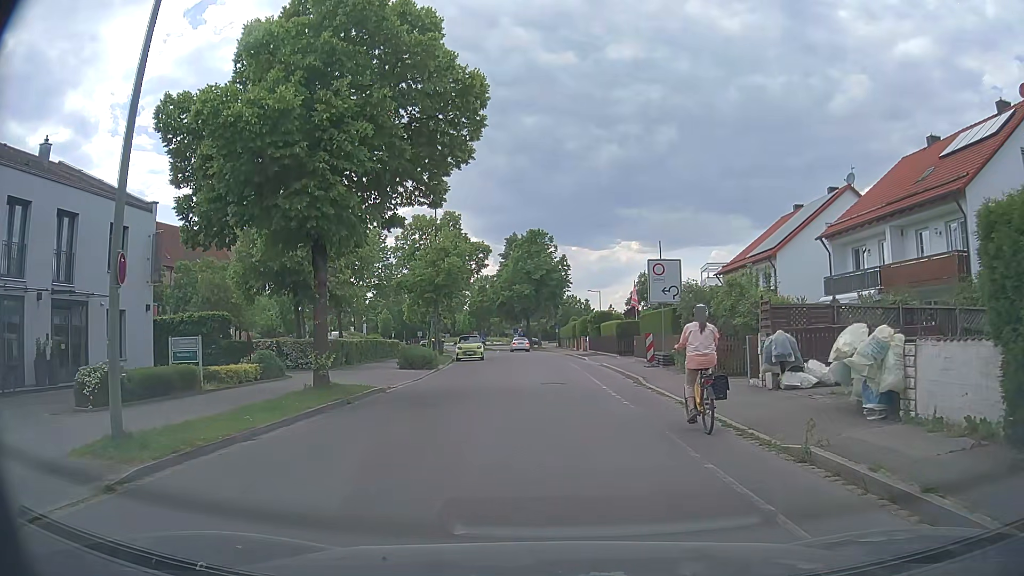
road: residential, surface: asphalt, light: Day
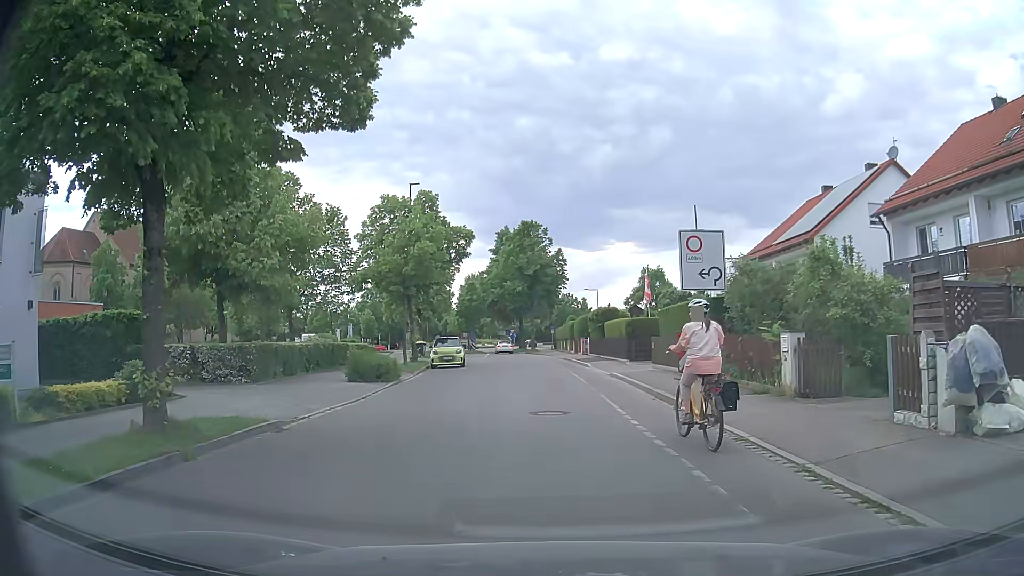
(0.0, +7.1) m; 0°
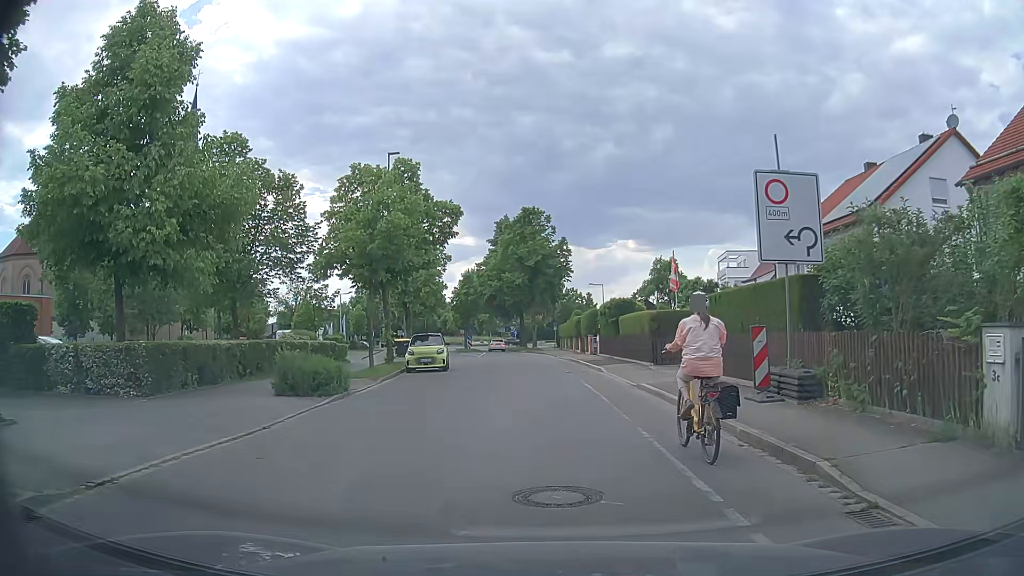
(0.0, +6.5) m; 0°
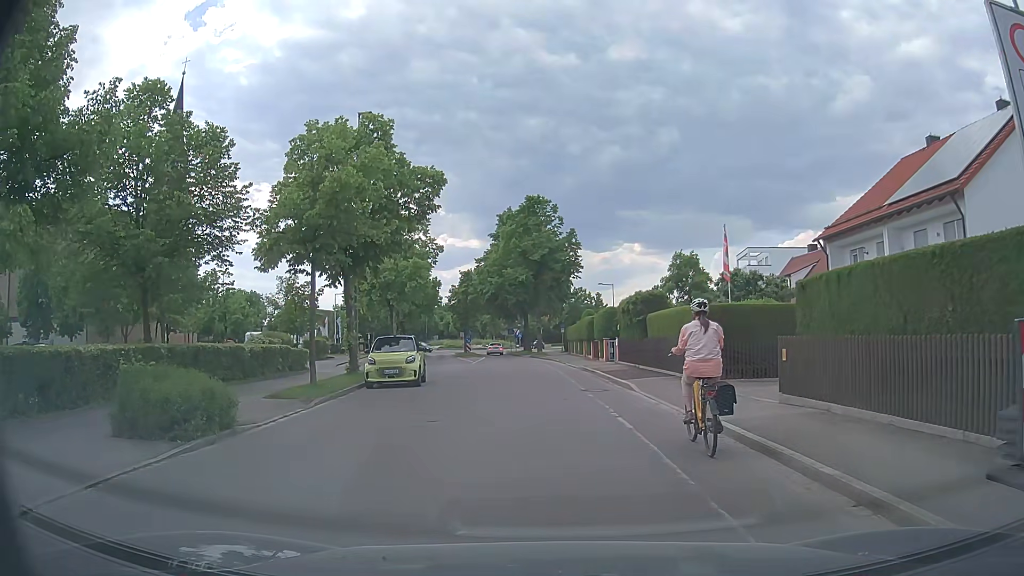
(0.0, +7.0) m; 0°
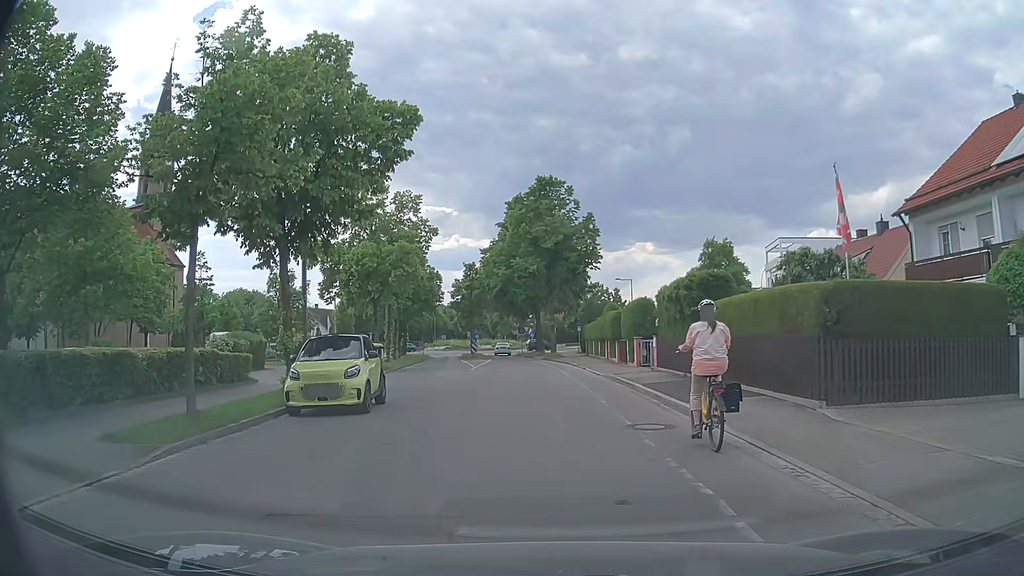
(-0.2, +7.4) m; -1°
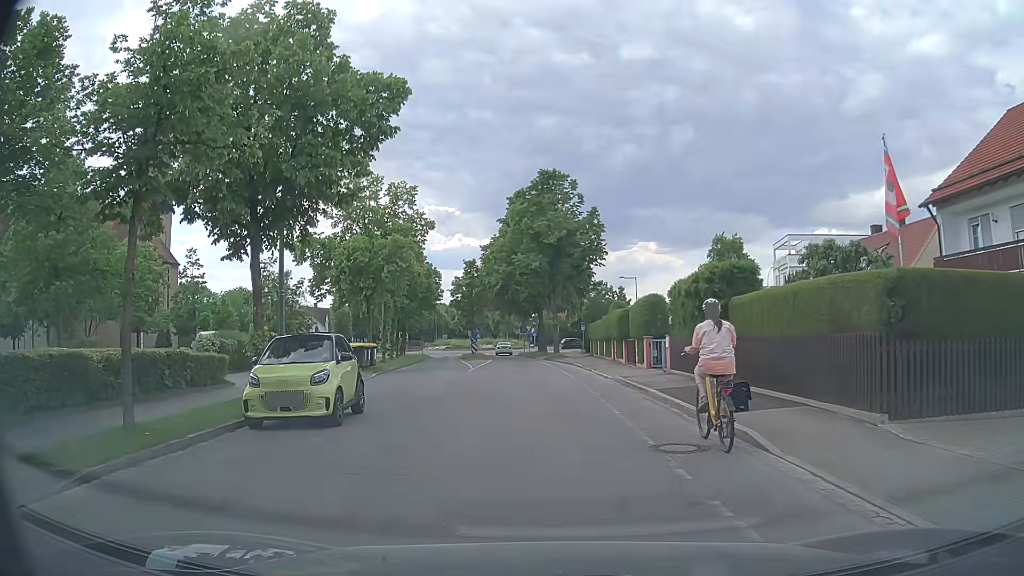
(0.0, +2.1) m; -1°
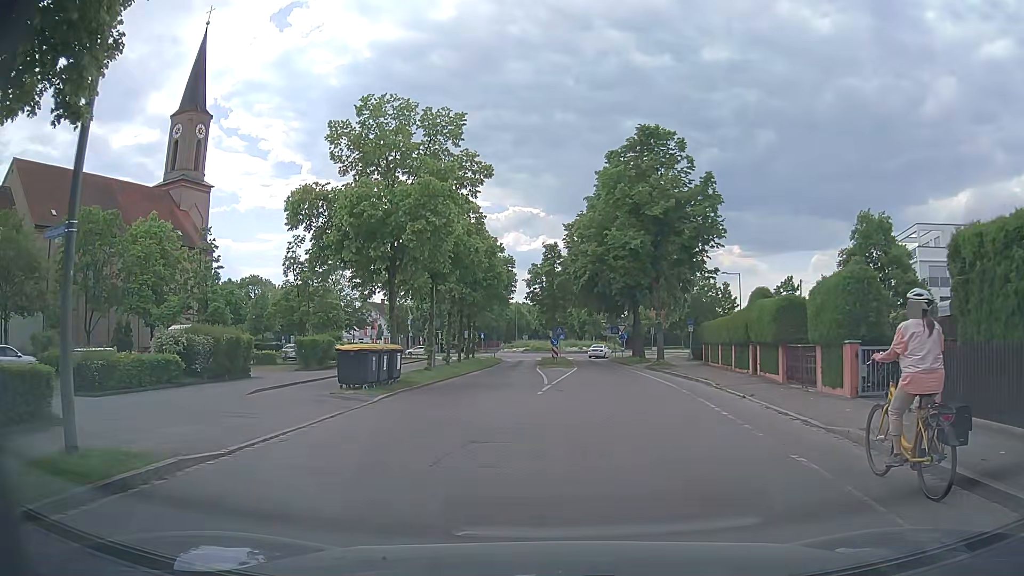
(-0.7, +11.9) m; -7°
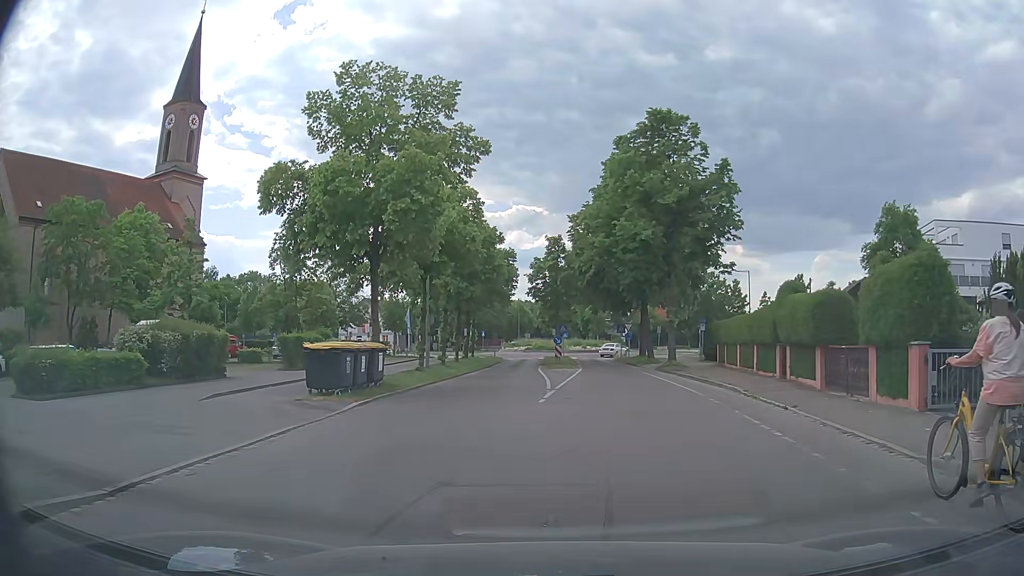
(0.0, +2.9) m; -1°
